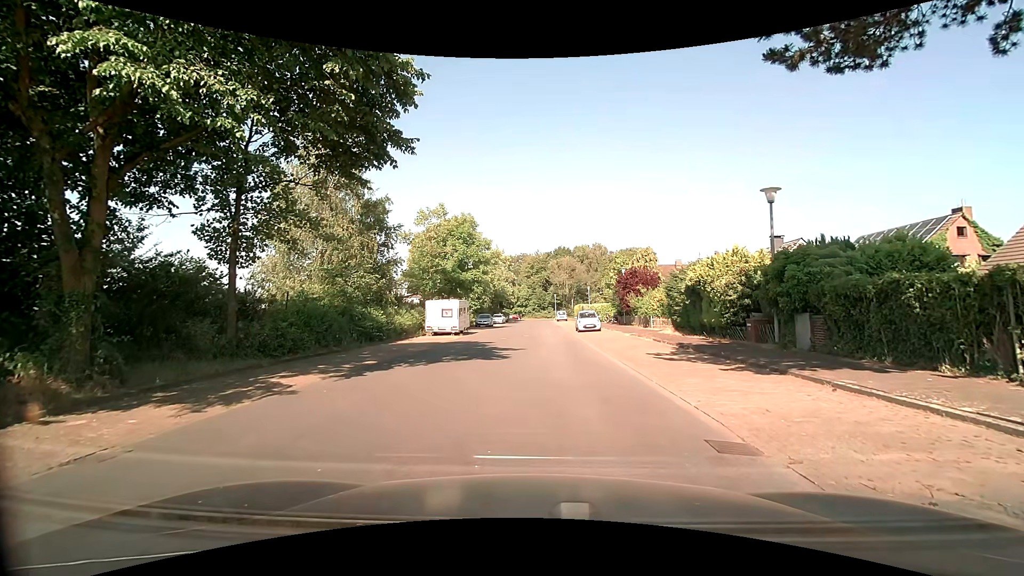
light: Day
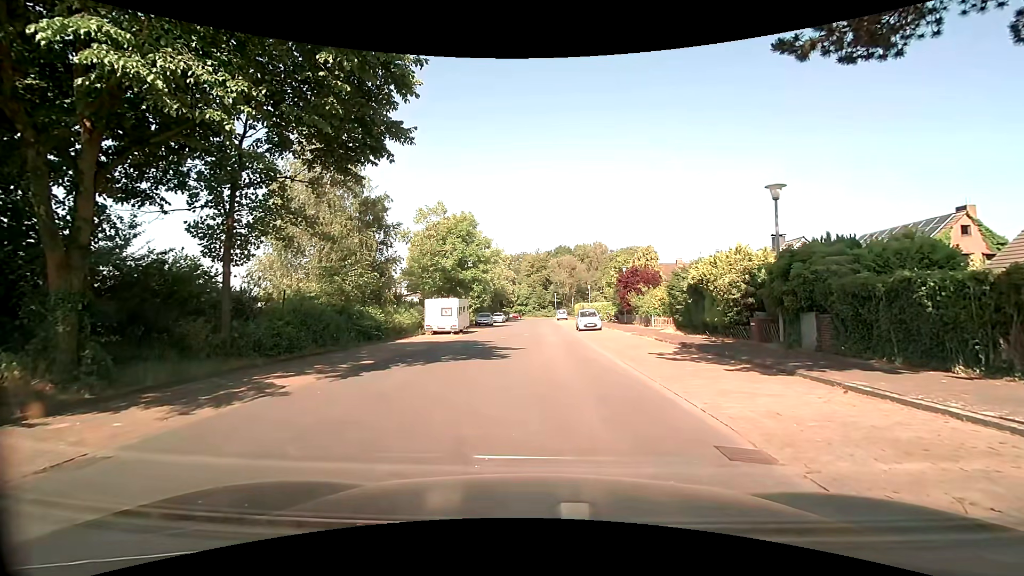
(0.0, +0.3) m; 0°
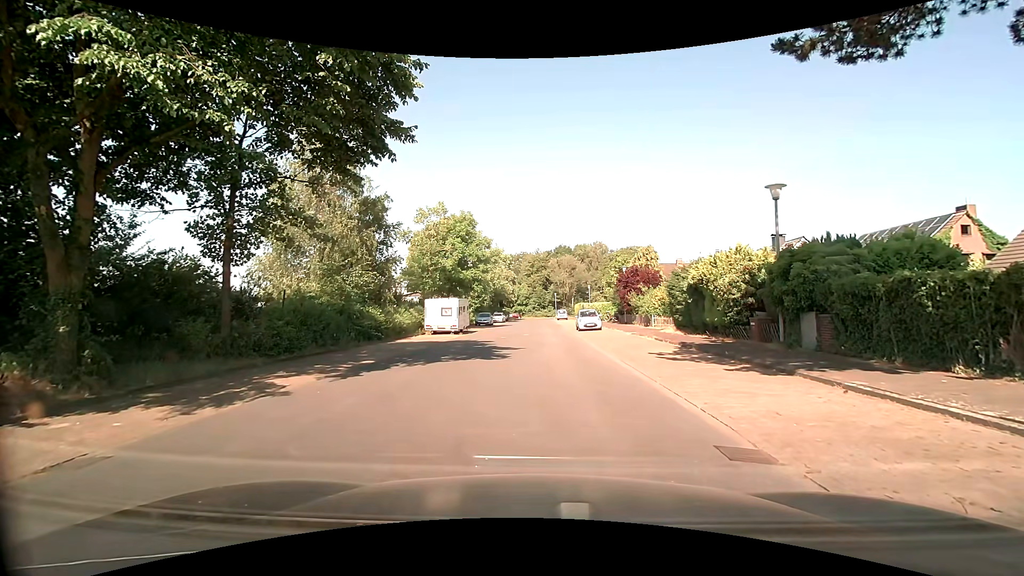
(0.0, 0.0) m; 0°
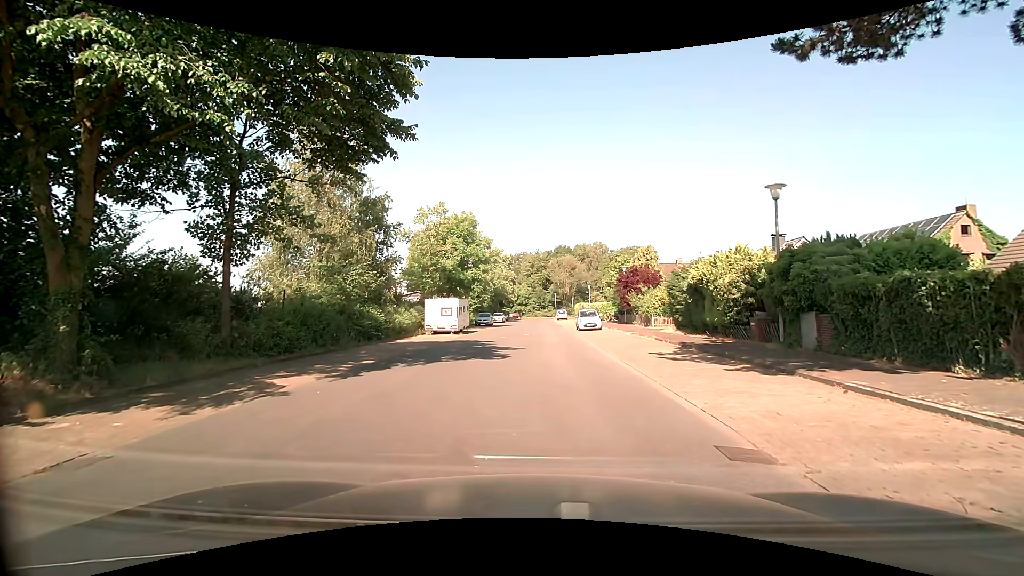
(0.0, 0.0) m; 0°
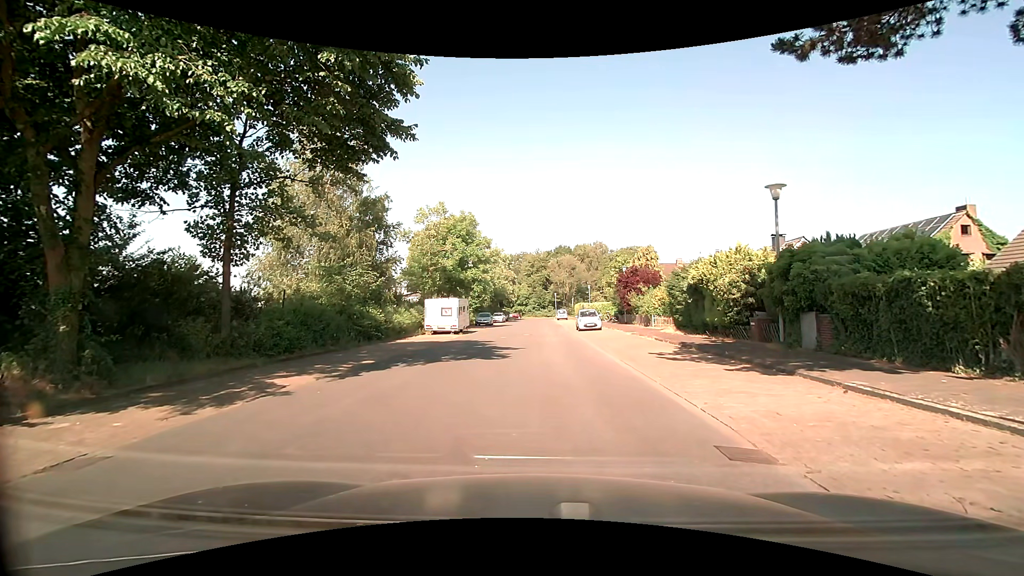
(0.0, 0.0) m; 0°
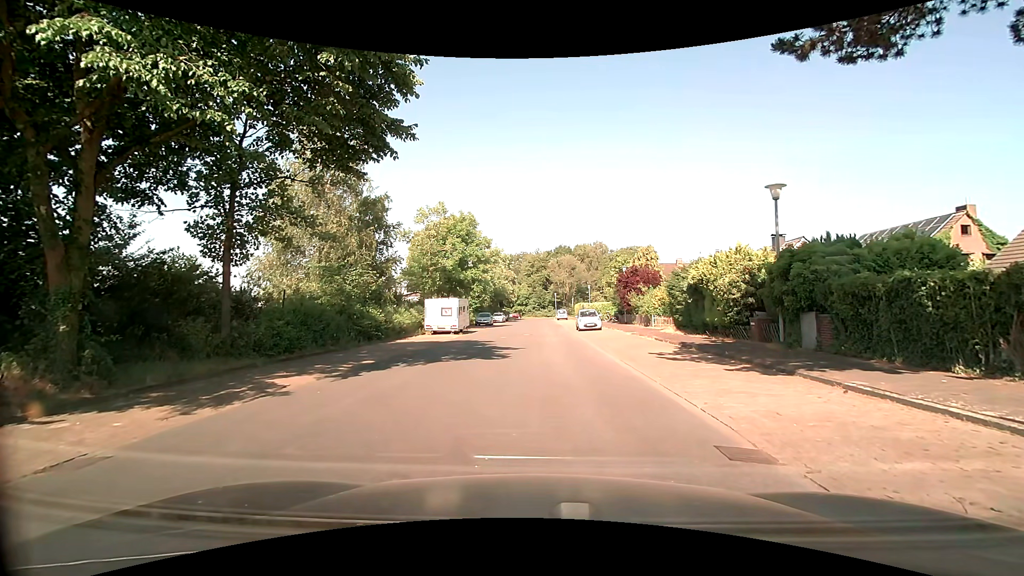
(0.0, 0.0) m; 0°
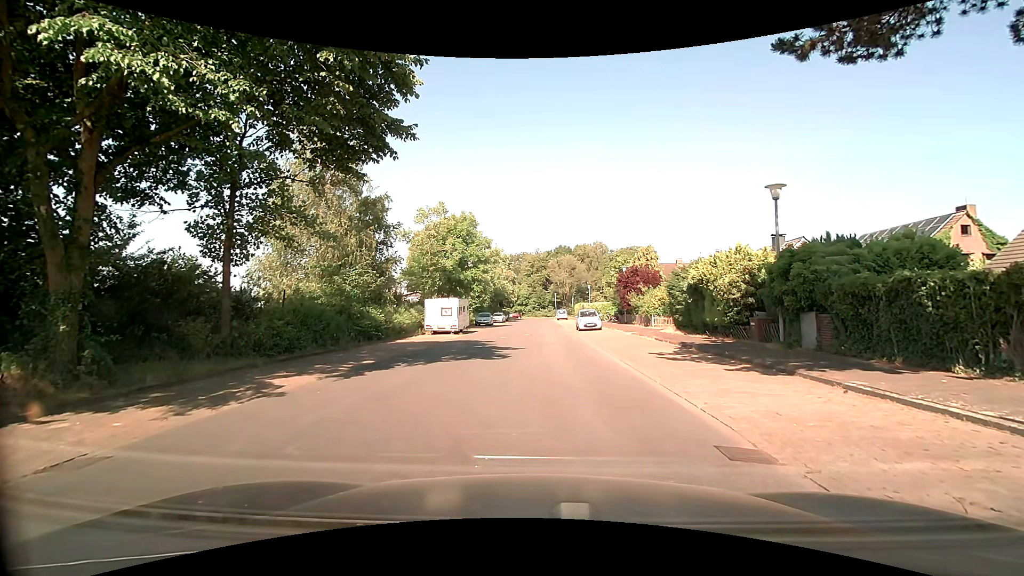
(0.0, 0.0) m; 0°
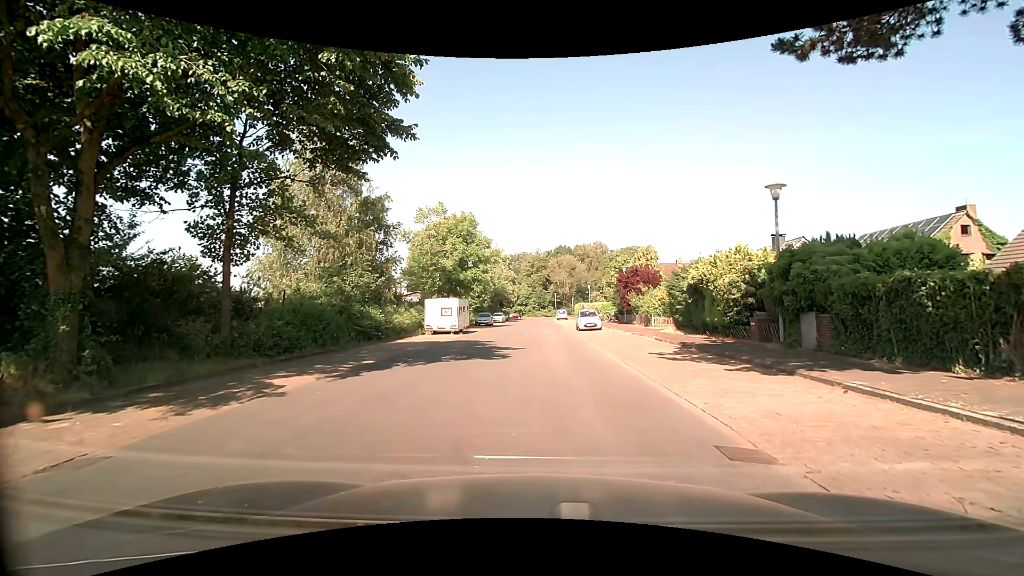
(0.0, 0.0) m; 0°
(0, +10) (0, +20) (0, +30) (0, +40) (0, +50) (-1, +60) (-1, +70) (-1, +80) (-1, +90) (-1, +100) m
